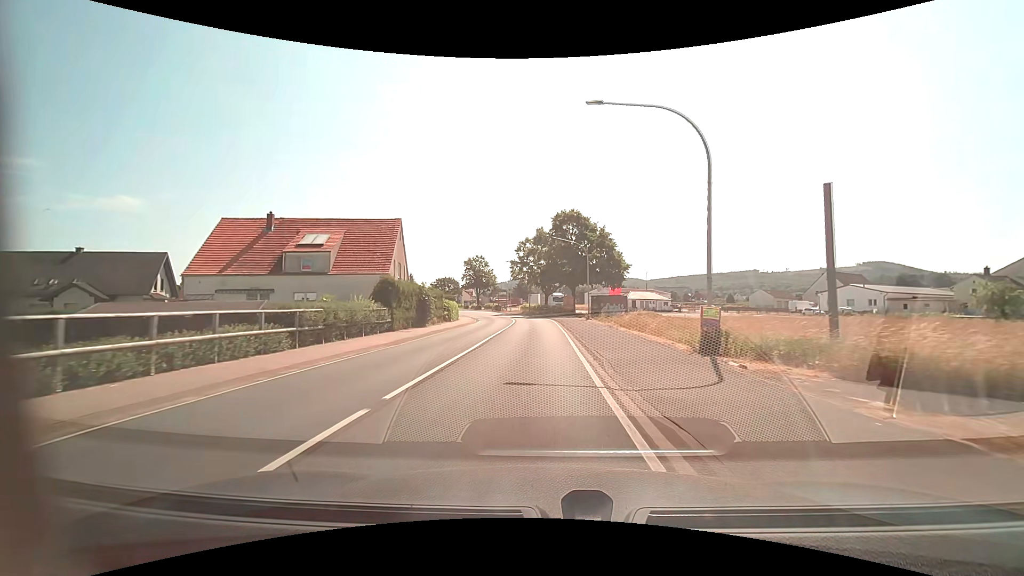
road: primary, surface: asphalt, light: Day
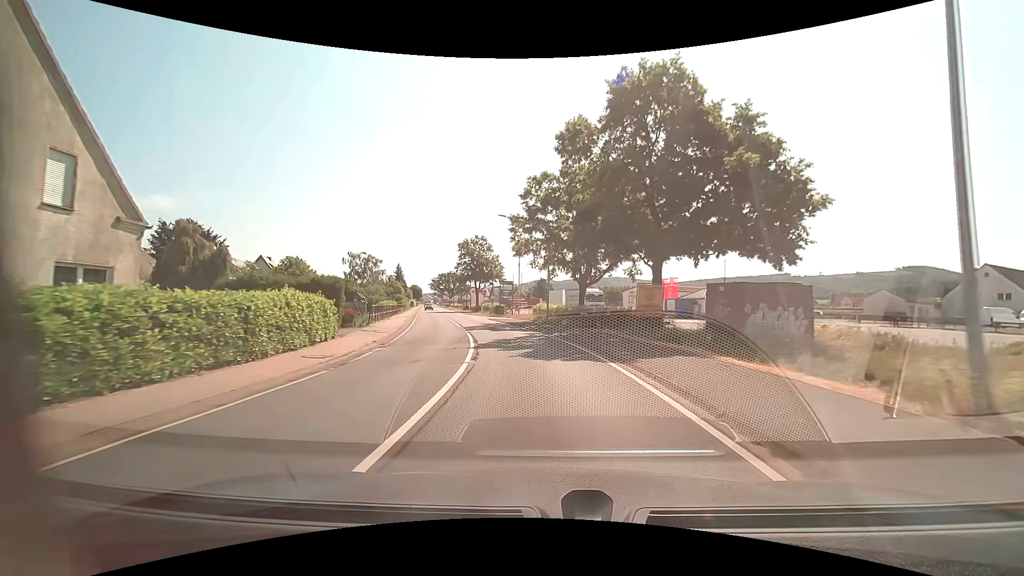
(-0.7, +37.6) m; -2°
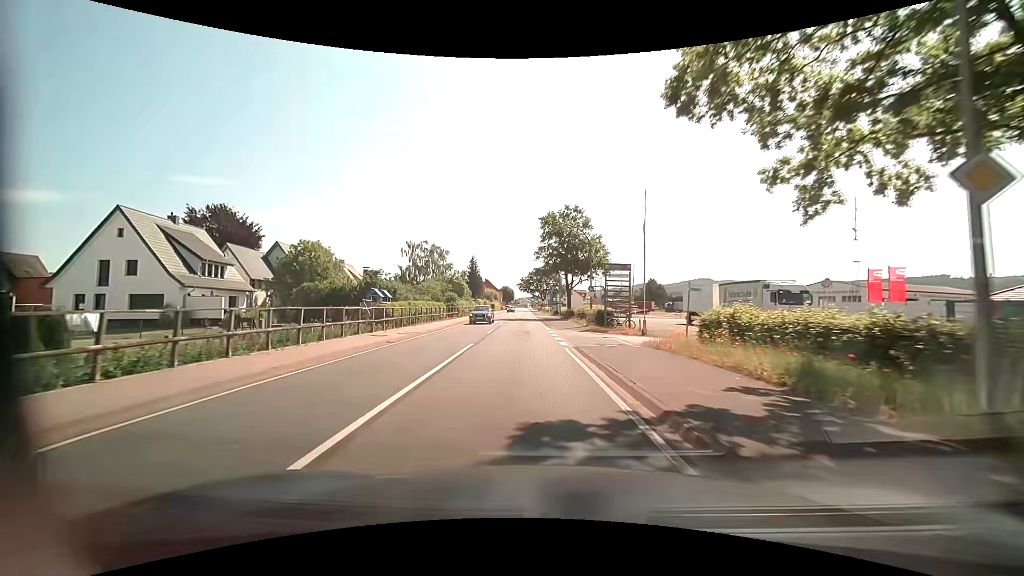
(-2.6, +30.0) m; -11°
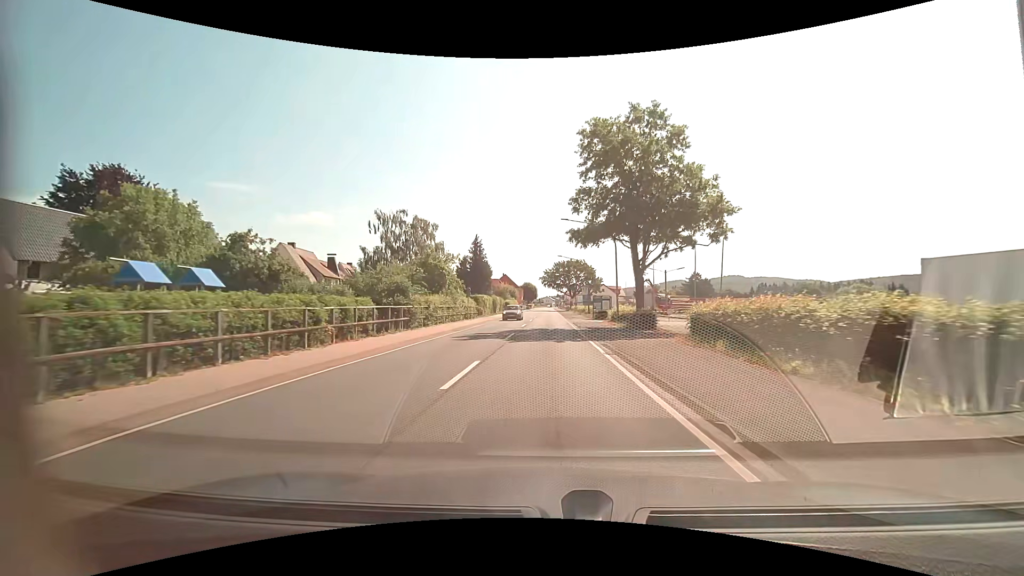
(-1.5, +30.1) m; -3°
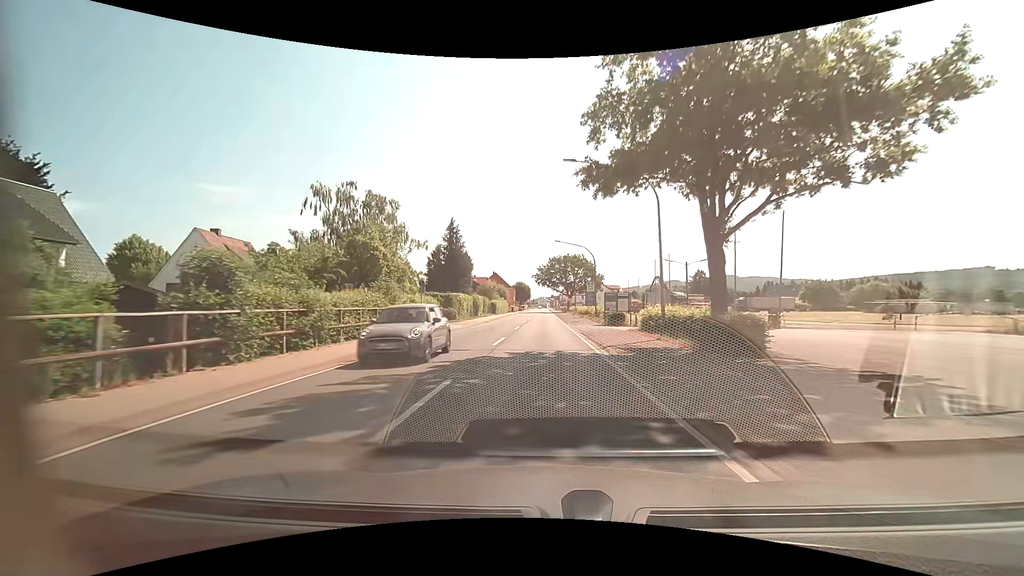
(+0.1, +15.0) m; +1°
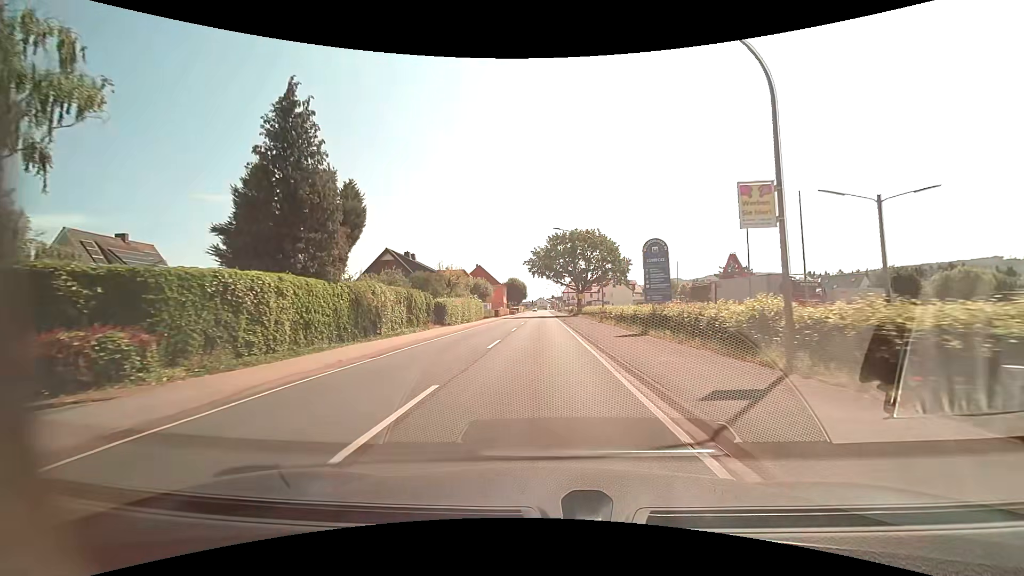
(+0.1, +37.4) m; 0°
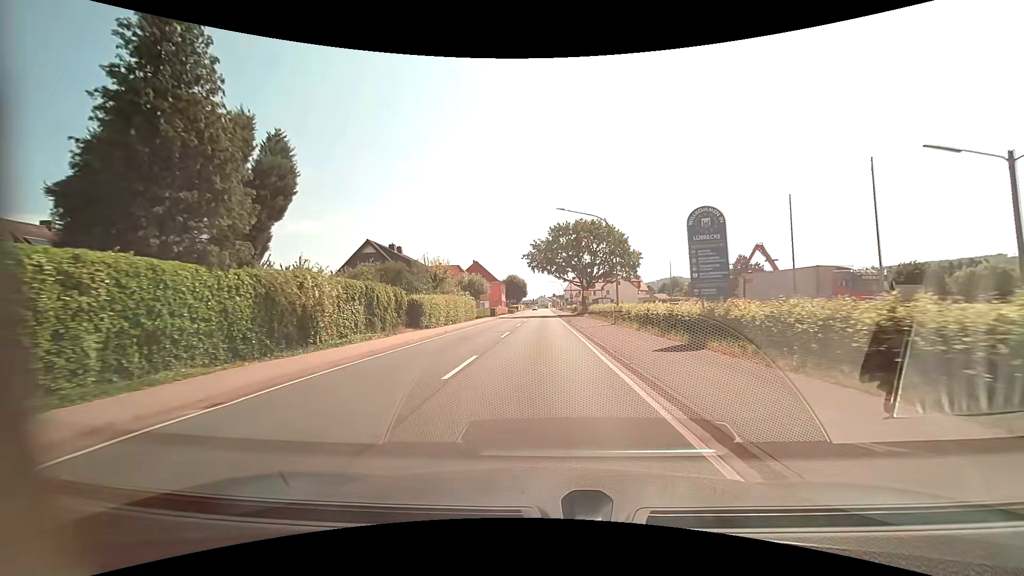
(0.0, +7.4) m; 0°
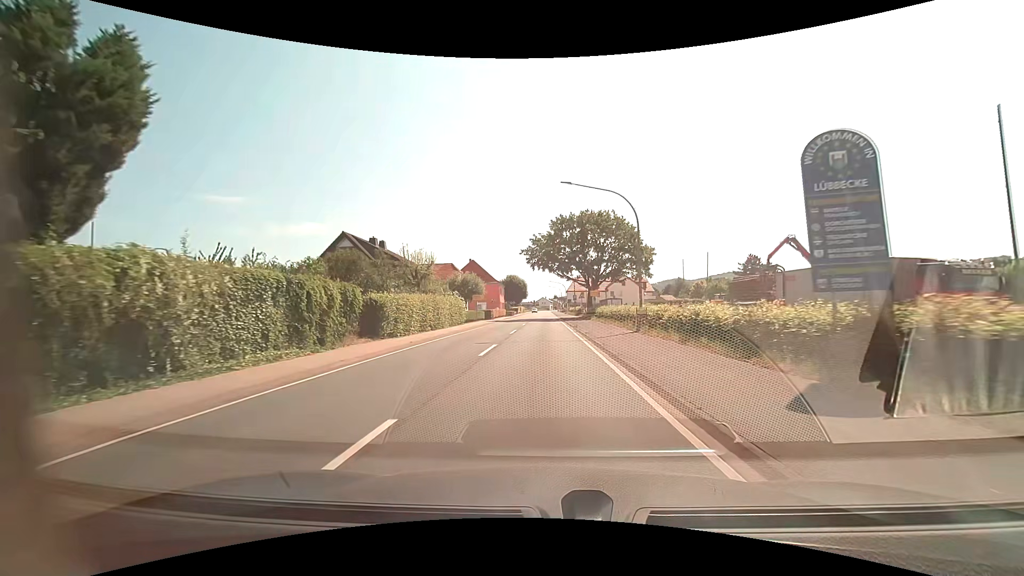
(0.0, +7.4) m; 0°
(0, +10) (0, +20) (0, +30) (0, +40) (0, +50) (0, +60) (0, +70) (0, +80) (0, +90) (0, +100) m
